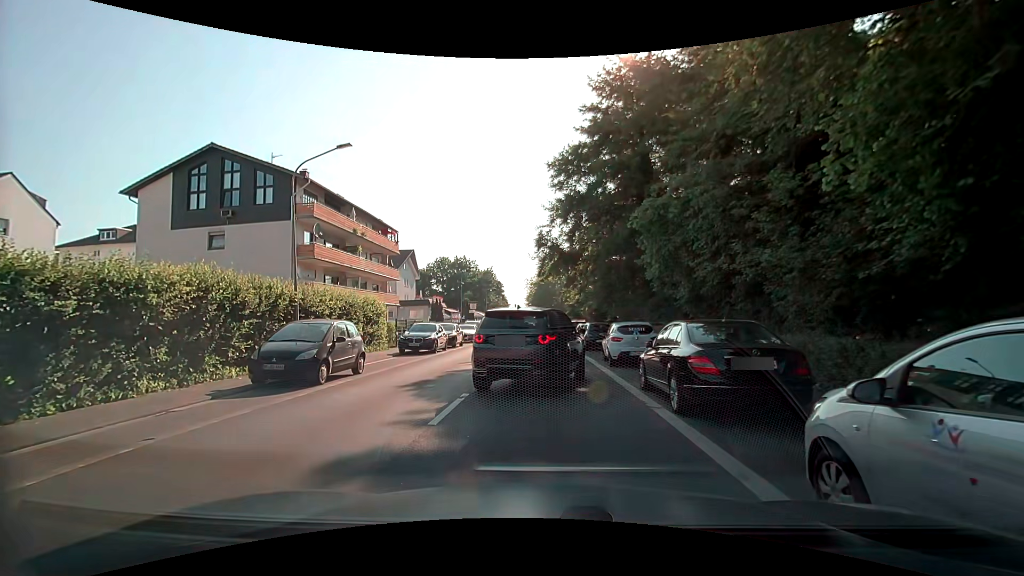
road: secondary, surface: asphalt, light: Day
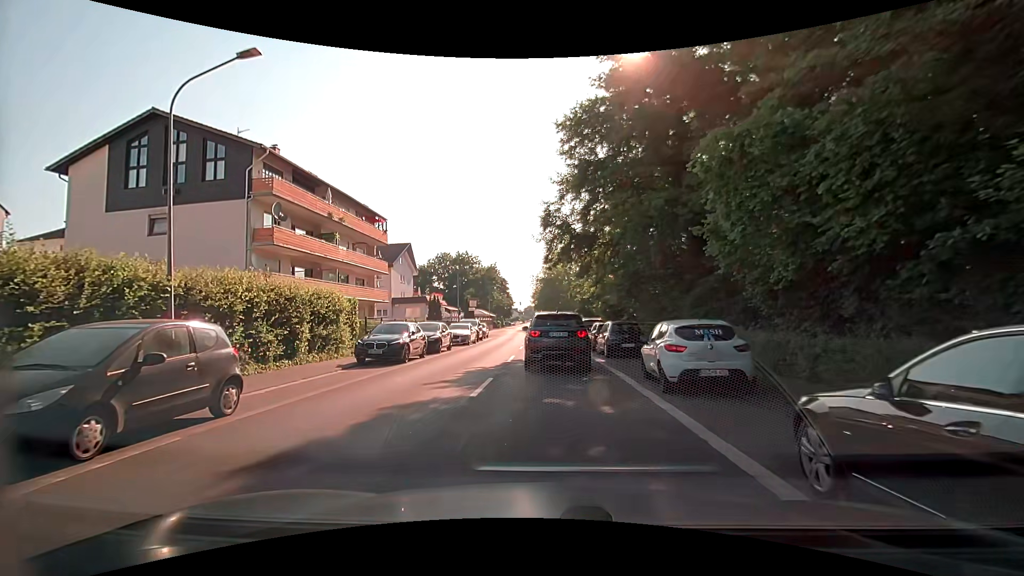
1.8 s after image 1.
(-0.4, +6.7) m; -3°
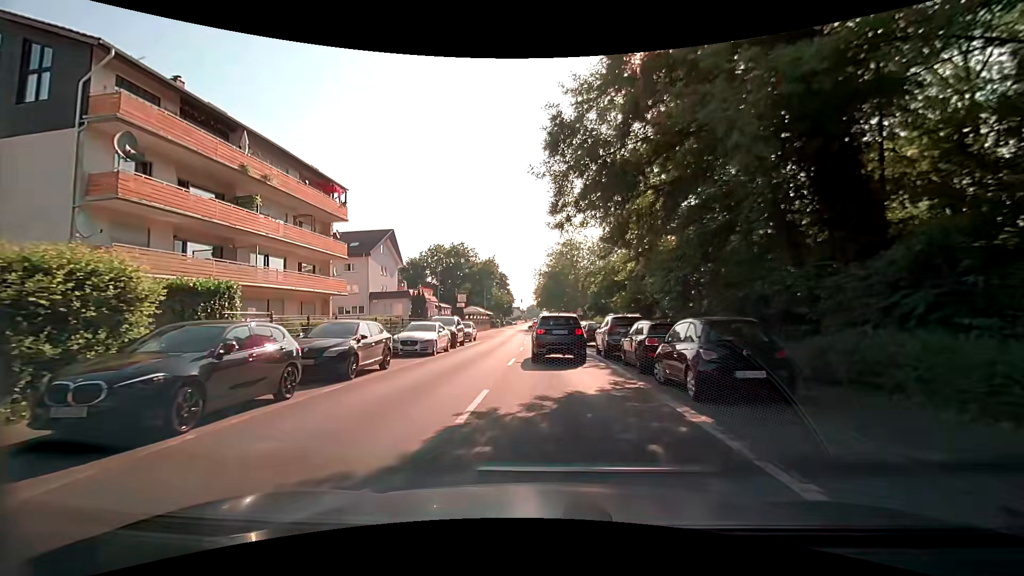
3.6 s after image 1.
(-0.1, +11.6) m; -1°
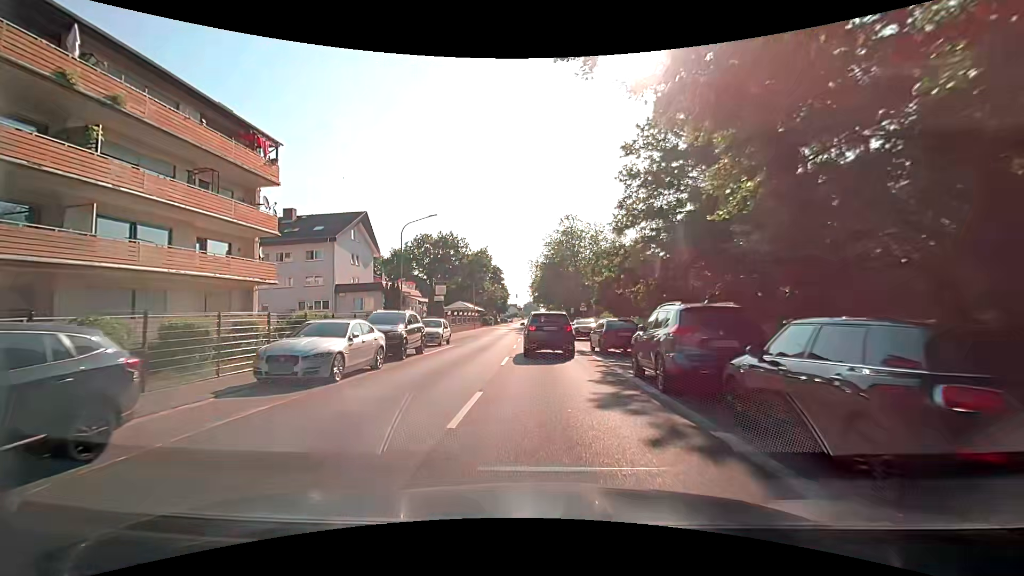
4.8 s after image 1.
(+0.1, +10.0) m; +1°
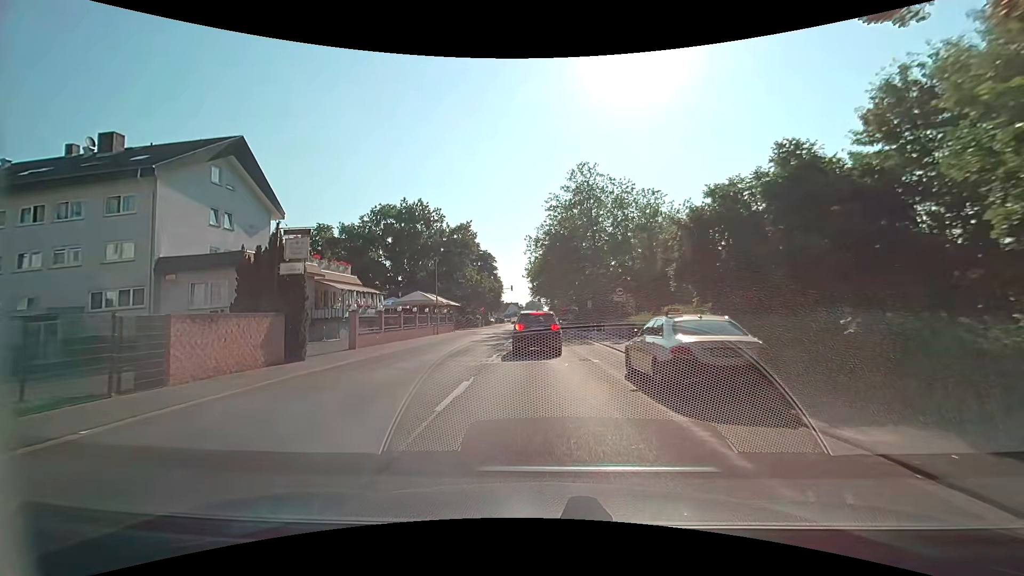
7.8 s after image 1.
(+0.2, +25.9) m; +1°
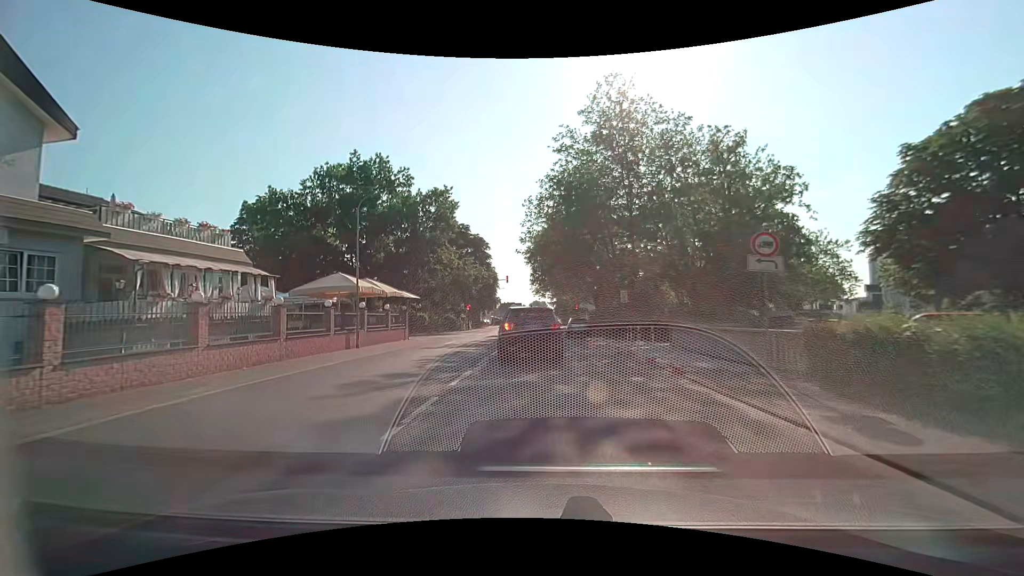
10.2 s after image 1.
(-0.3, +19.6) m; -2°
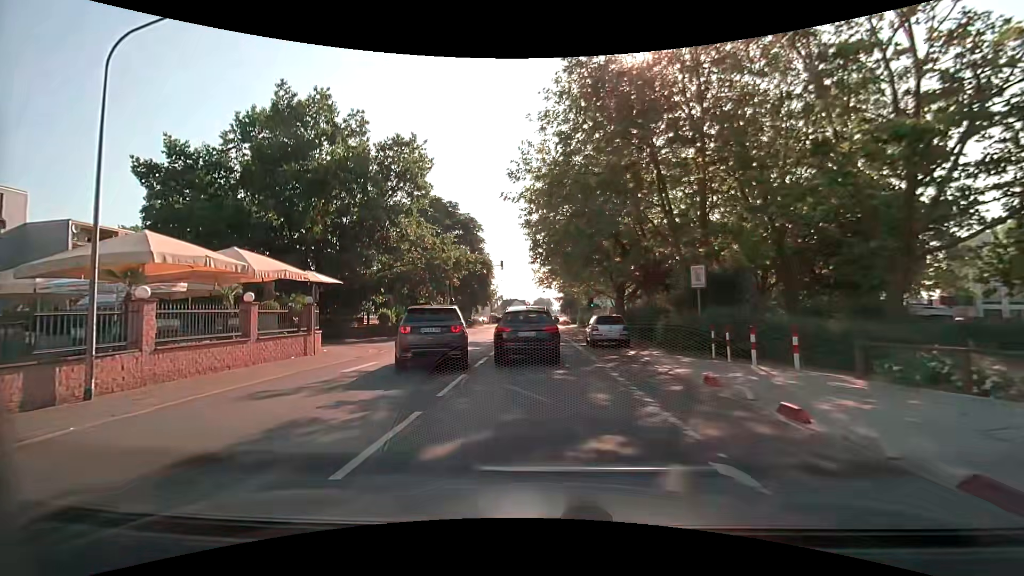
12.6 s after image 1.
(+0.1, +14.2) m; 0°
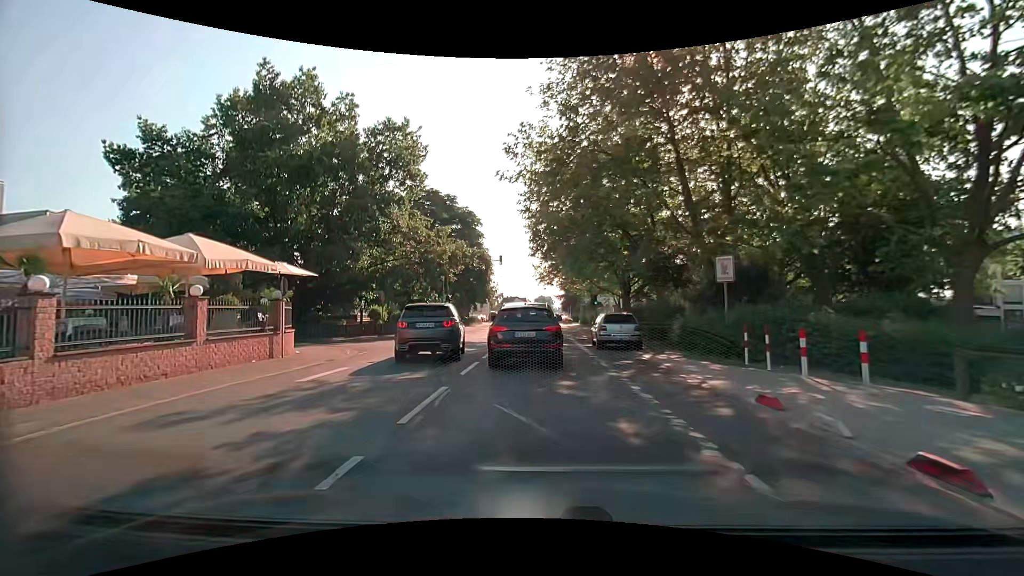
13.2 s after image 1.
(0.0, +2.4) m; -1°
(0, +10) (0, +20) (0, +30) (0, +40) (+1, +50) (+1, +60) (+1, +70) (+2, +80) (+2, +90) (+2, +100) m
